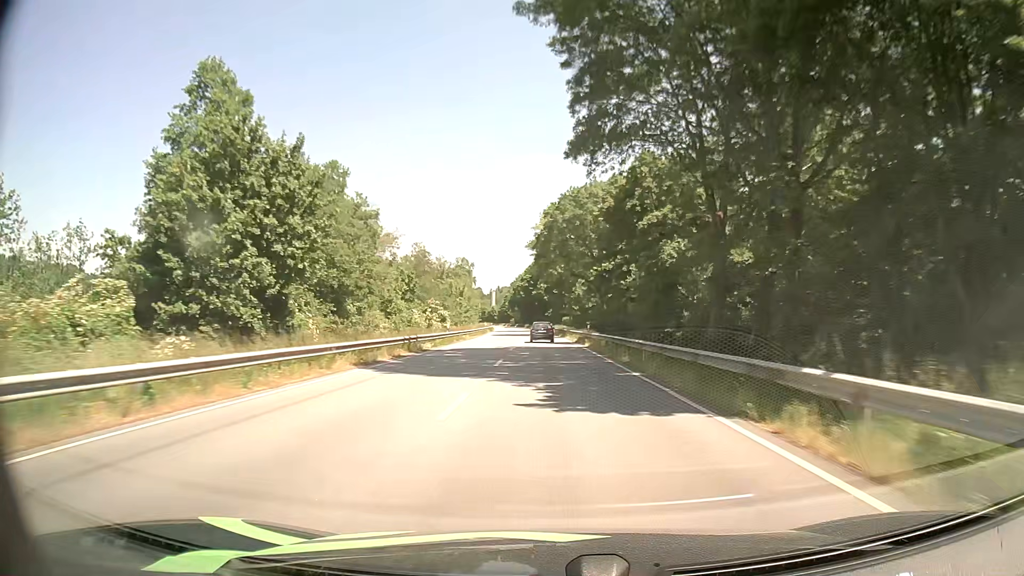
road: primary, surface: asphalt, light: Day
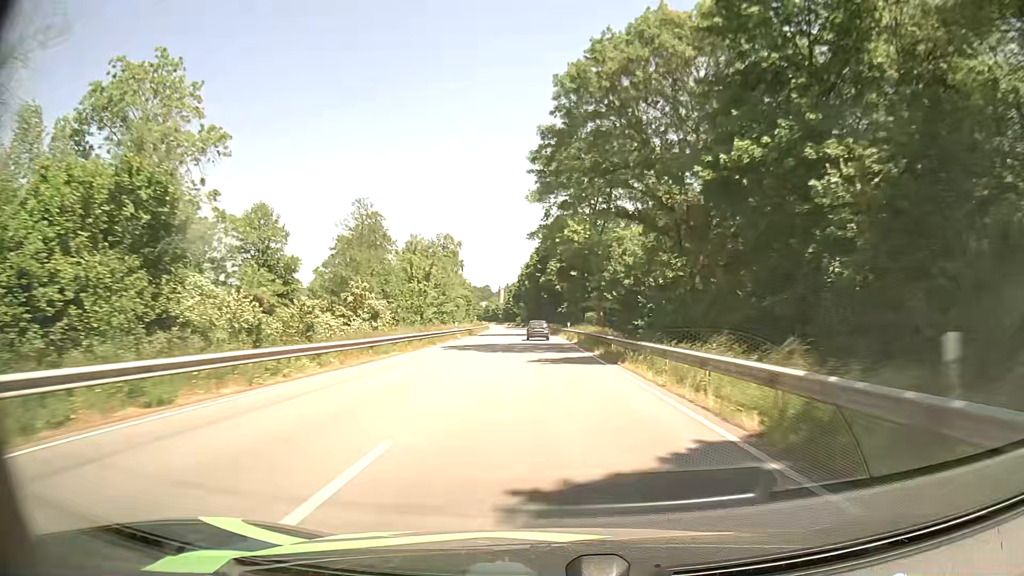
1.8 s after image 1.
(-0.3, +42.0) m; -1°
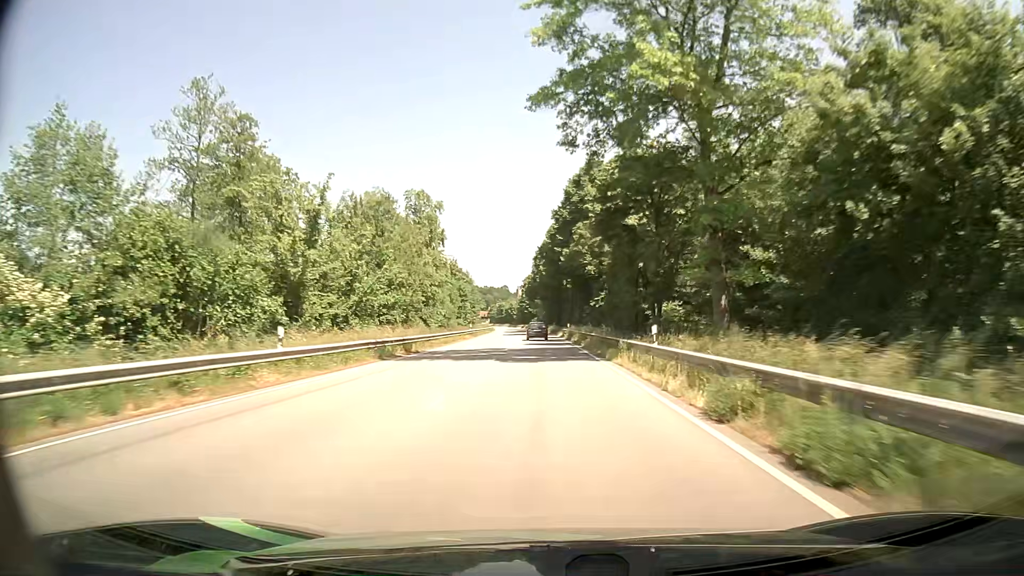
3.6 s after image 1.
(-0.7, +41.6) m; -2°
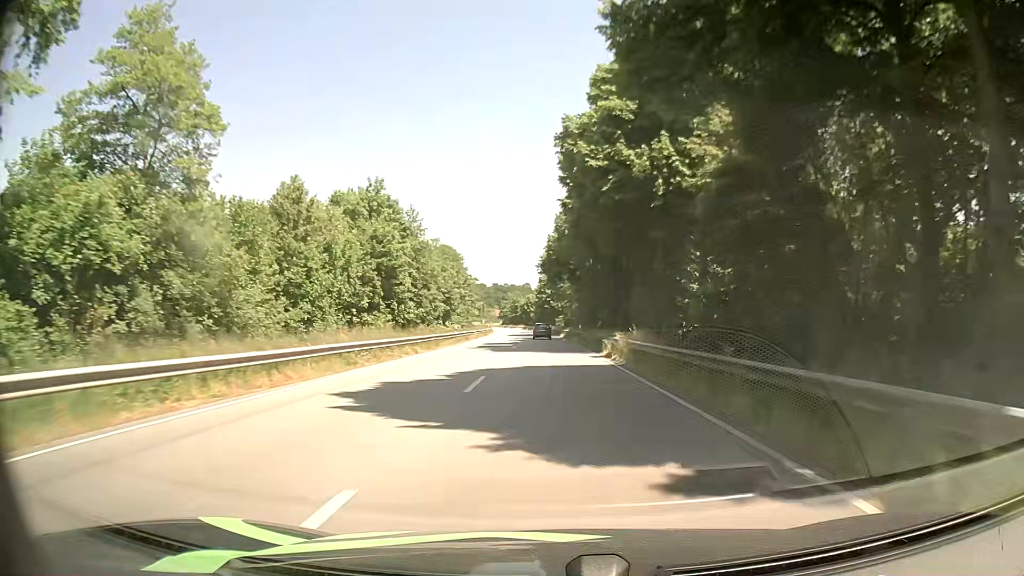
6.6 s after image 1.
(-1.6, +69.1) m; -2°
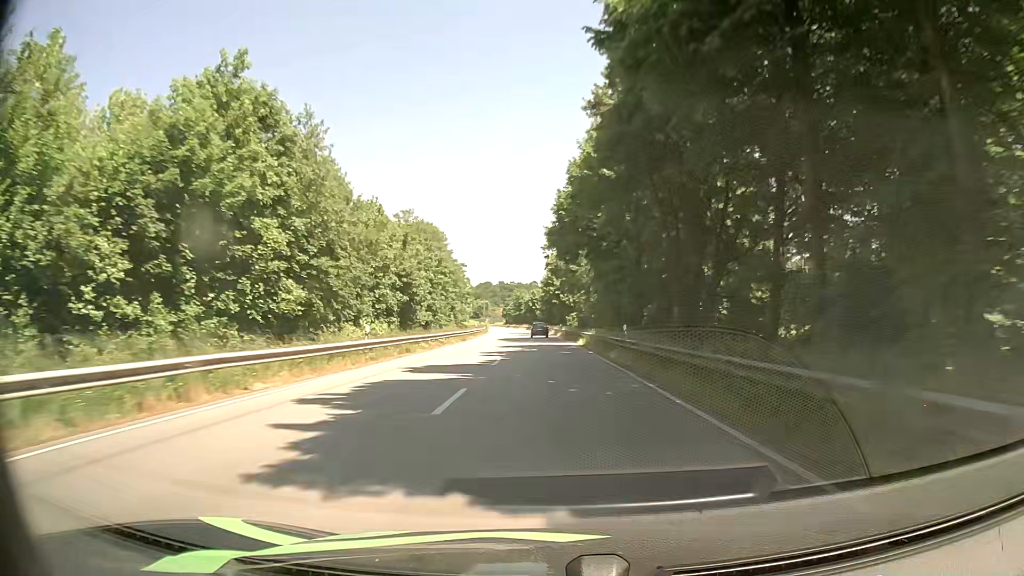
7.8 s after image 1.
(-0.3, +27.6) m; -1°
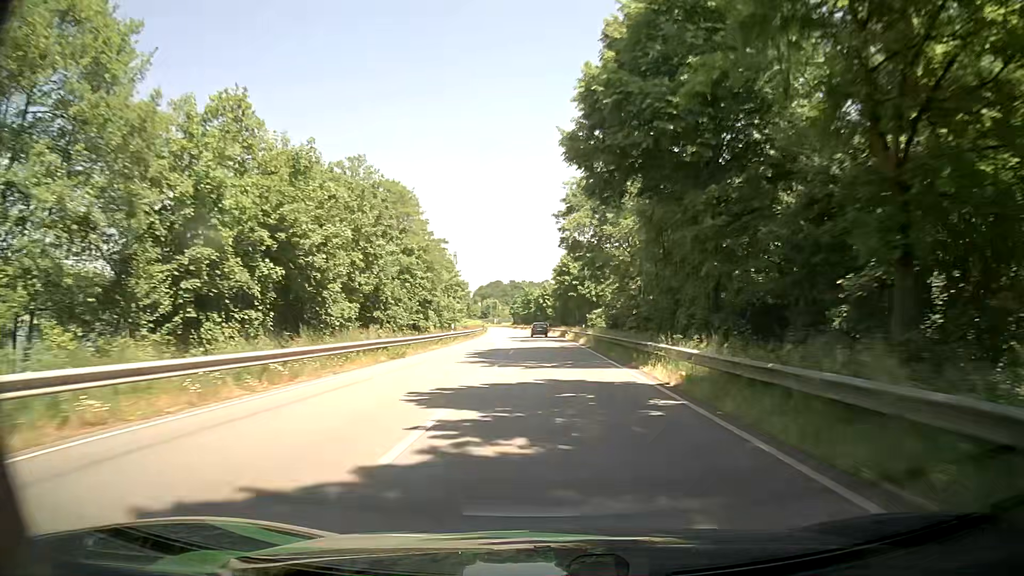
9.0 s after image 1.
(-0.1, +27.6) m; 0°
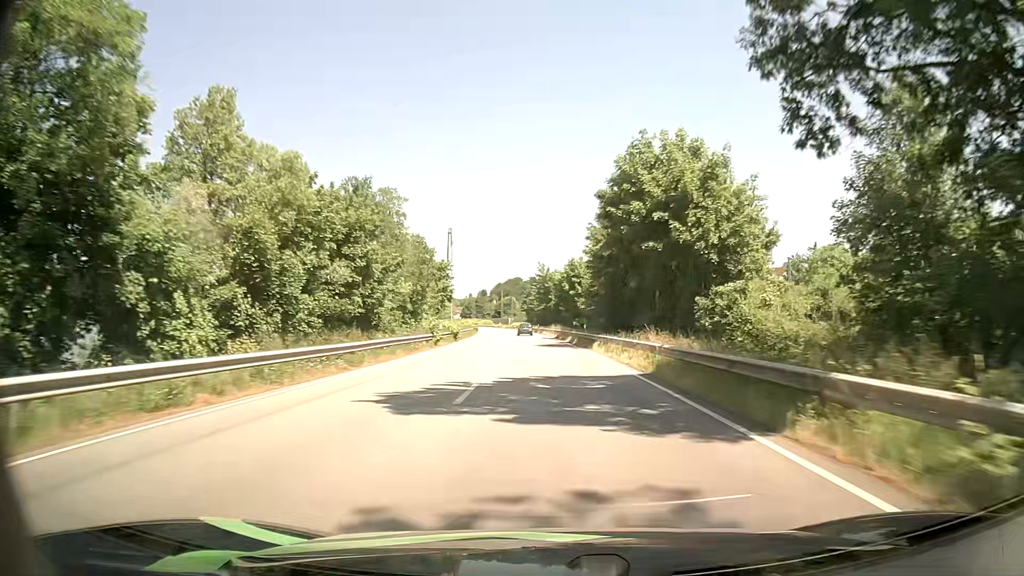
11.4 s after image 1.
(-1.3, +55.4) m; -2°
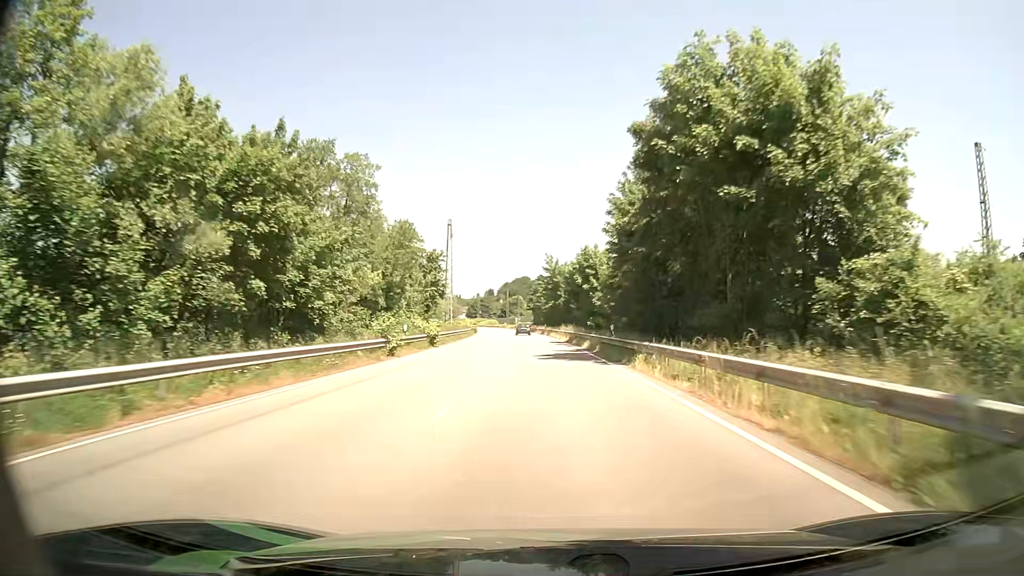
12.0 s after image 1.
(-0.1, +13.9) m; -1°
(0, +10) (0, +20) (0, +30) (-1, +40) (-1, +50) (-2, +60) (-2, +70) (-3, +80) (-4, +90) (-5, +100) m
